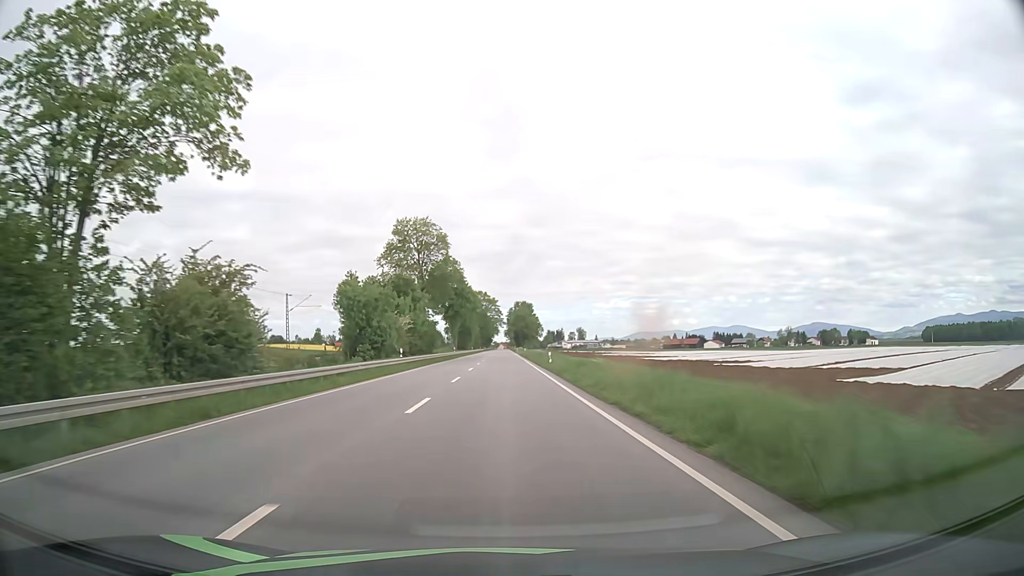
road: primary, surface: asphalt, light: Day
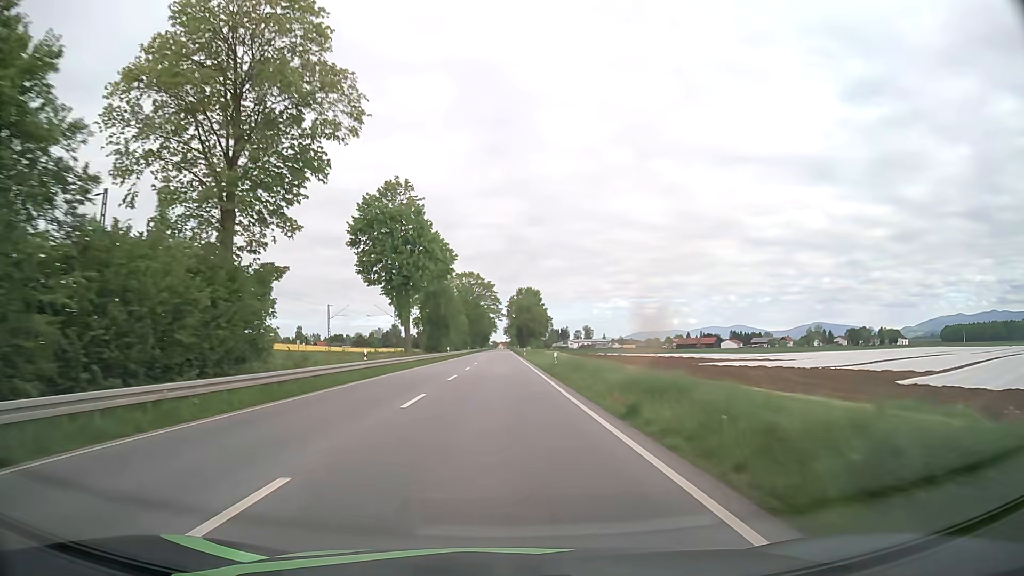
(0.0, +59.1) m; 0°
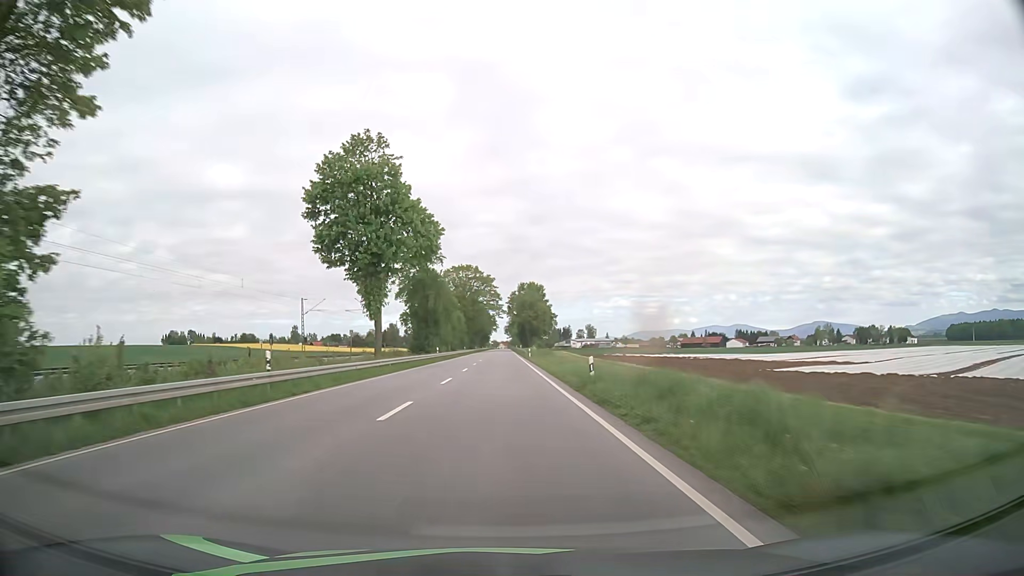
(0.0, +14.7) m; 0°
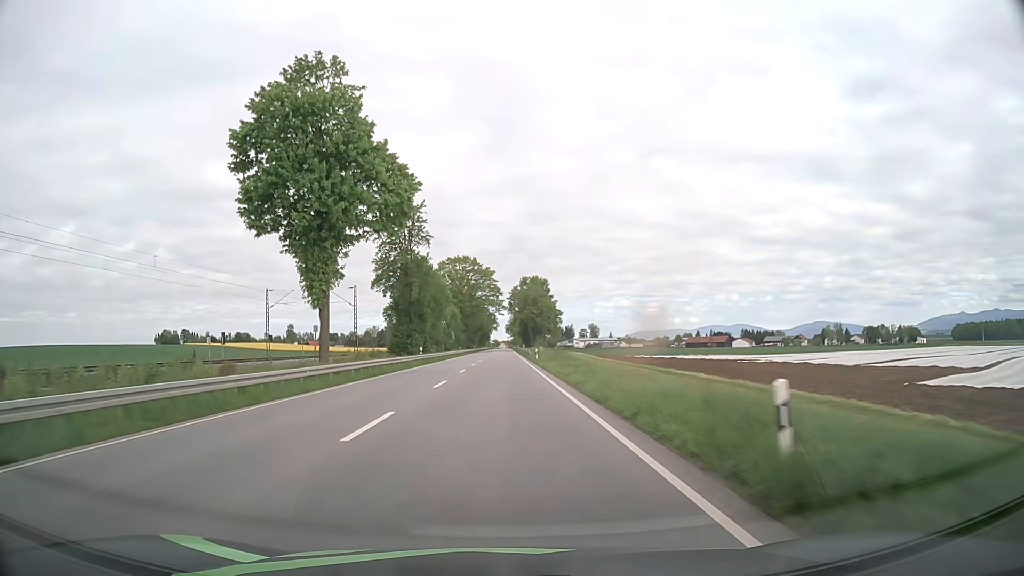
(-0.1, +14.6) m; 0°
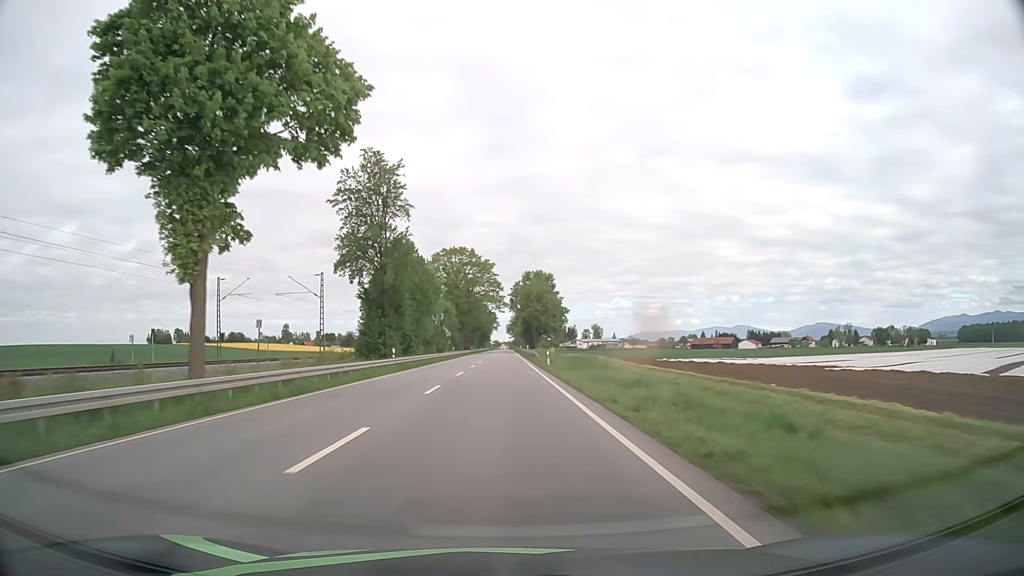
(0.0, +14.6) m; 0°
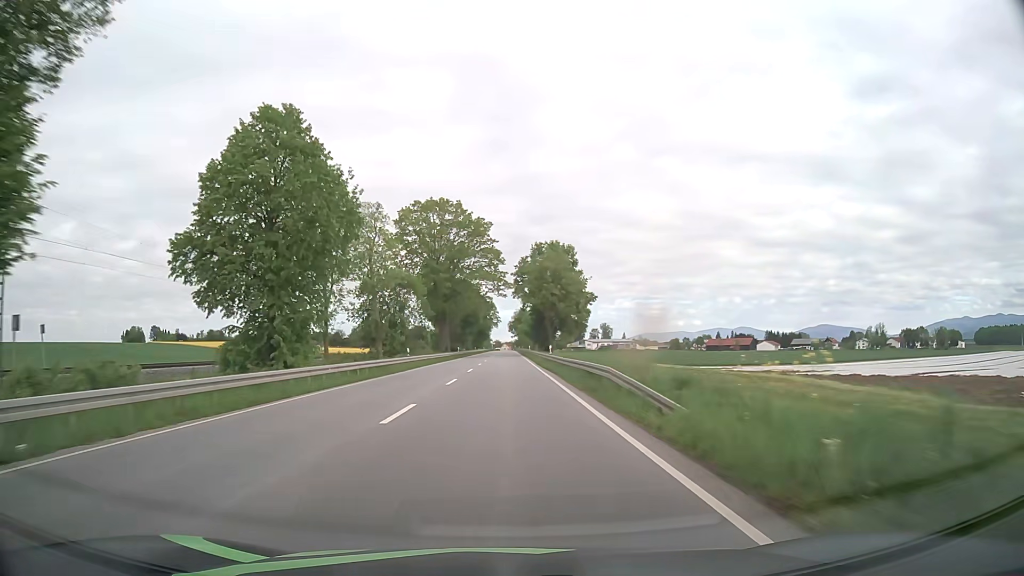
(-0.1, +43.5) m; 0°
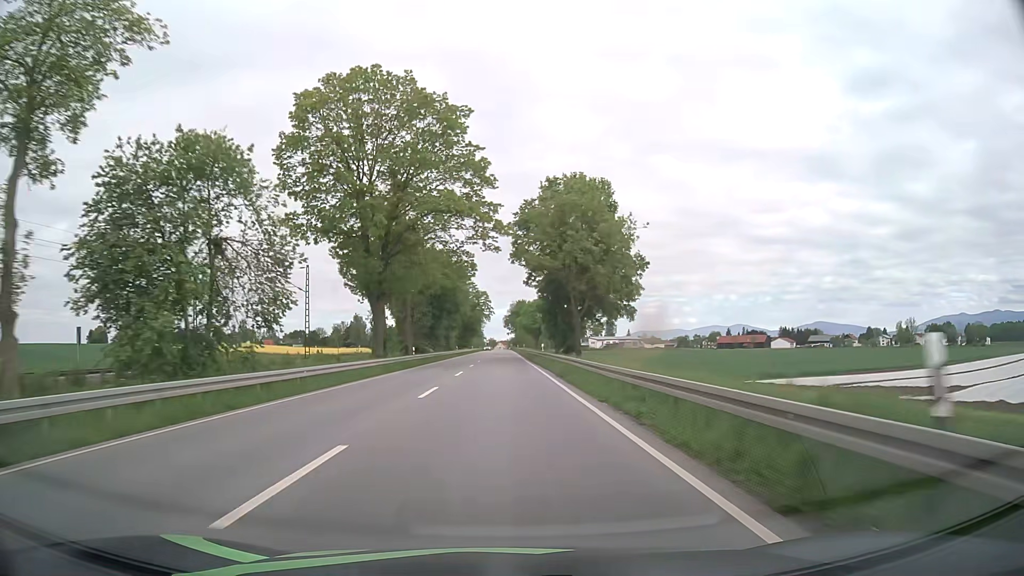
(+0.1, +42.9) m; +1°
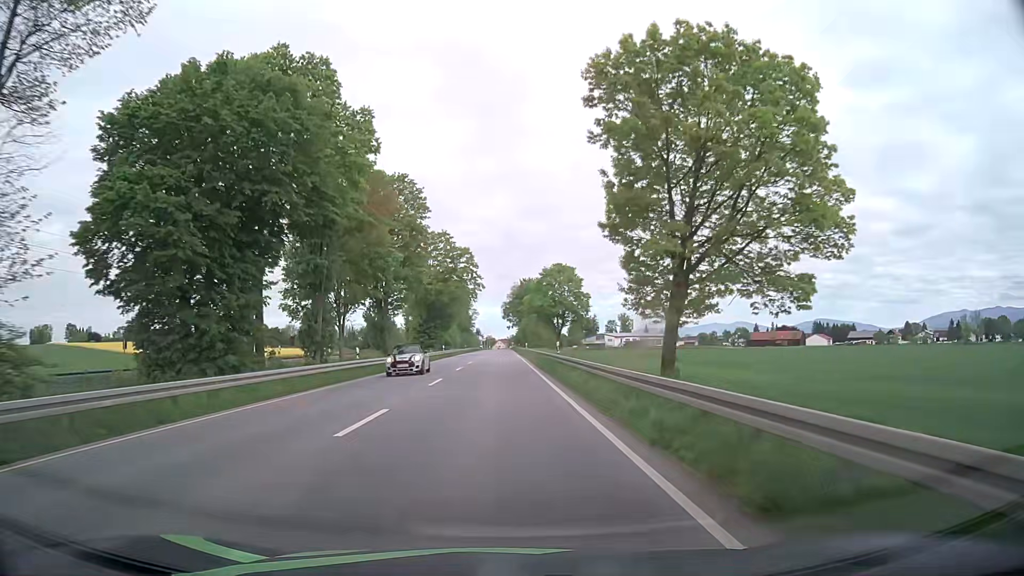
(-0.2, +67.1) m; 0°
(0, +10) (0, +20) (0, +30) (0, +40) (0, +50) (0, +60) (0, +70) (0, +80) (0, +90) (0, +100) m
